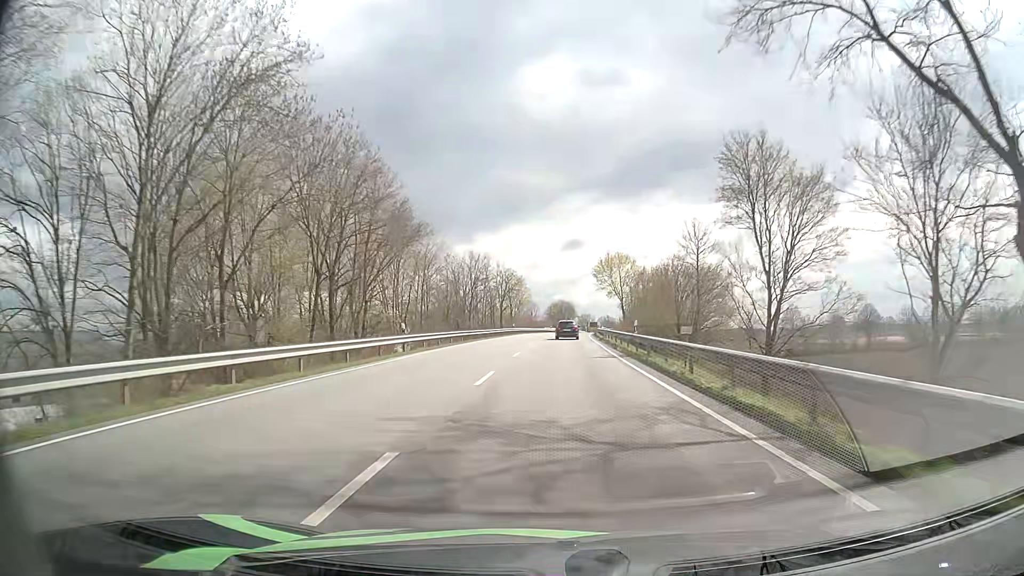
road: primary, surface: asphalt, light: Day
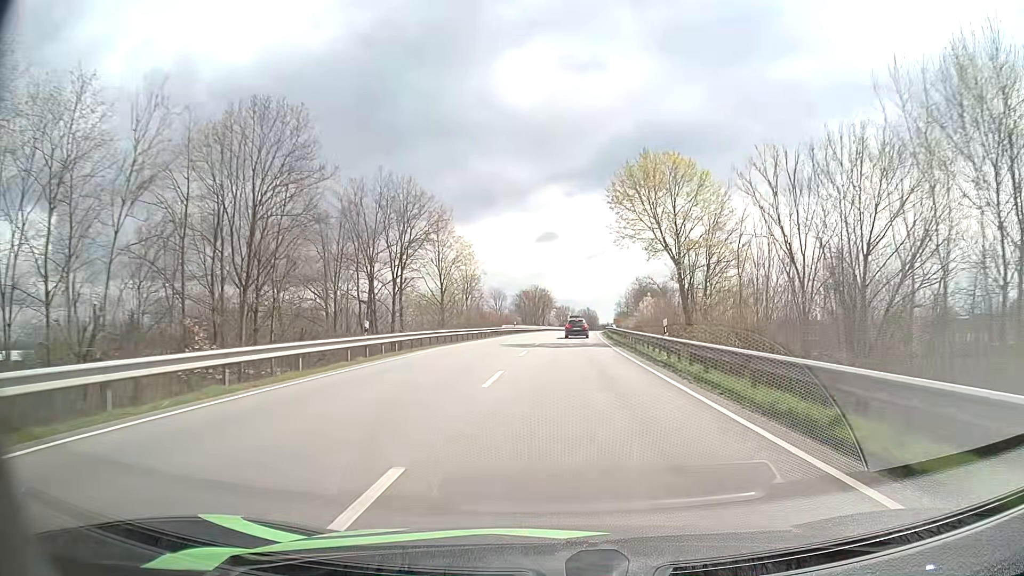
(+1.2, +56.7) m; +2°
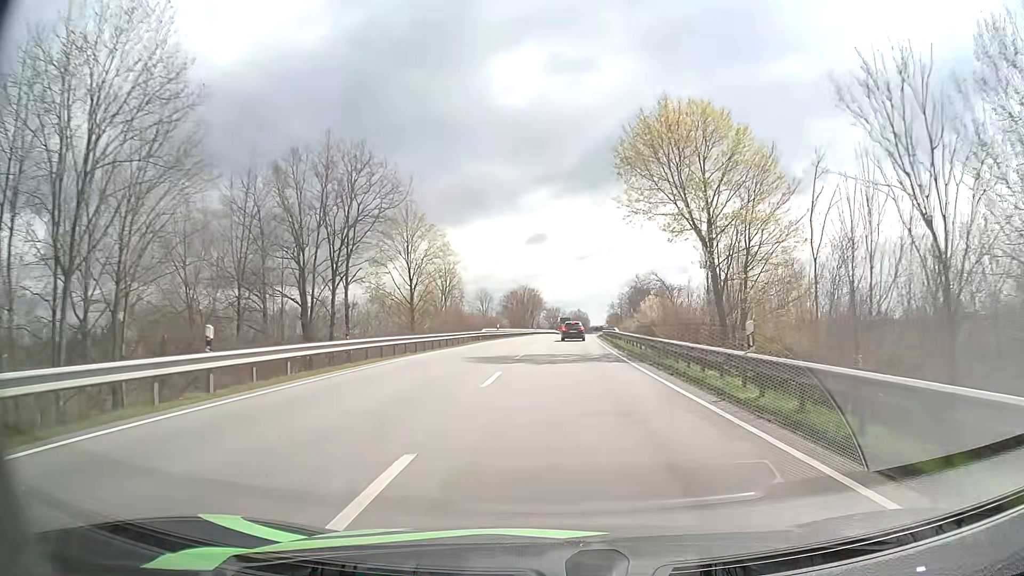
(+0.1, +10.5) m; +1°
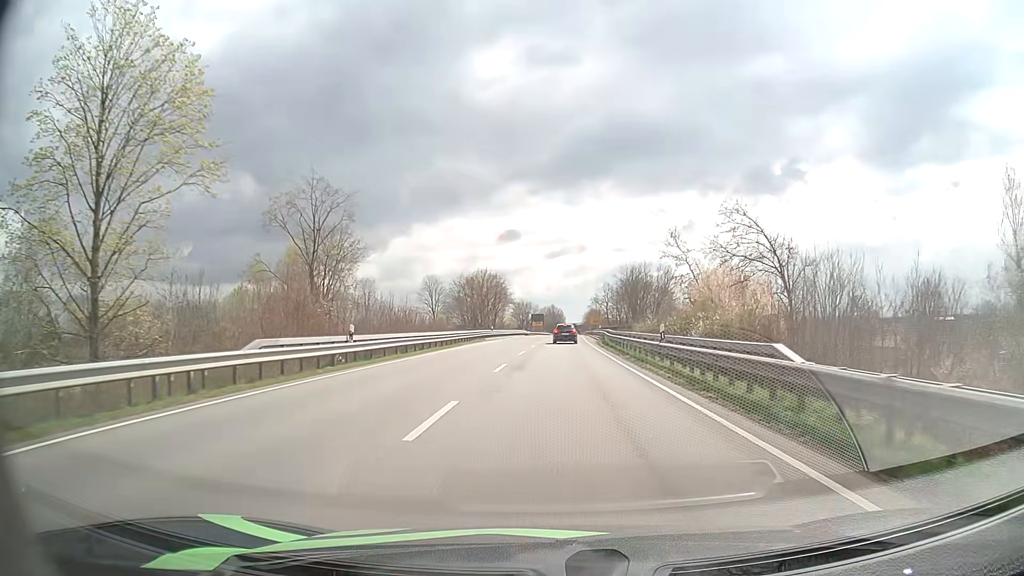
(+0.8, +39.9) m; +2°
(0, +10) (0, +20) (0, +30) (+1, +40) (+1, +50) (+1, +60) (+1, +70) (+2, +80) (+2, +90) (+3, +100) m
